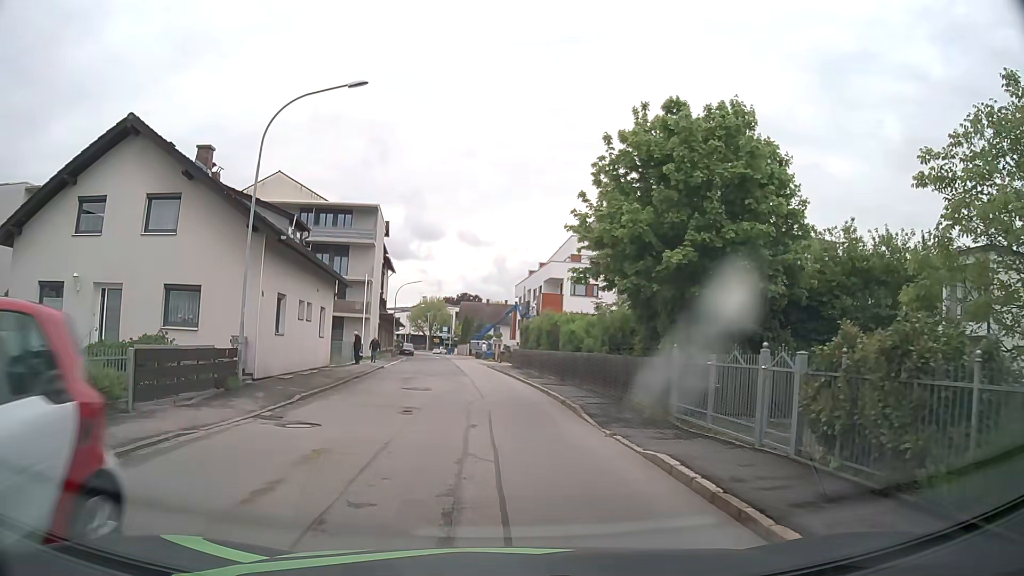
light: Day
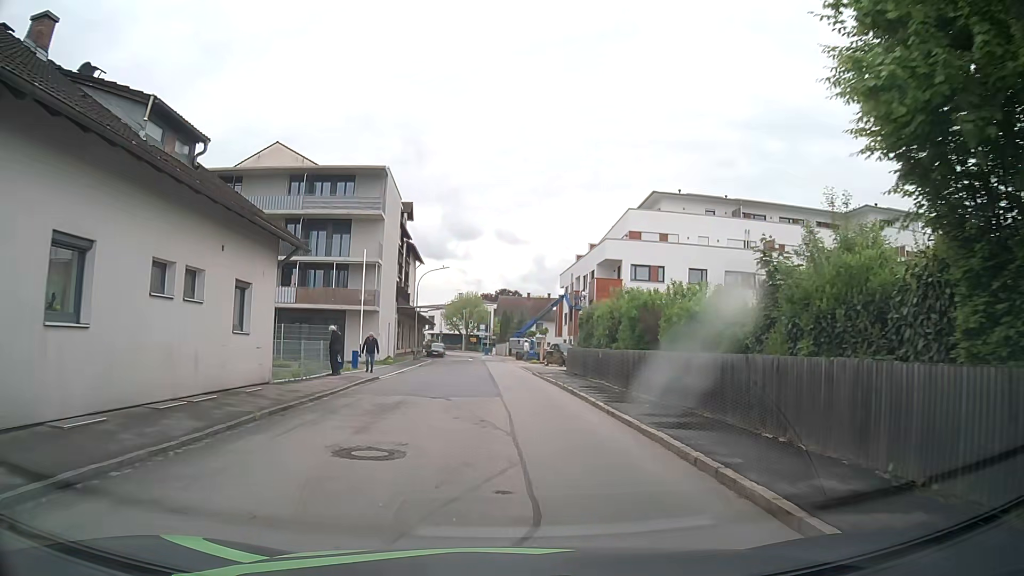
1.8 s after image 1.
(-0.2, +12.3) m; -2°
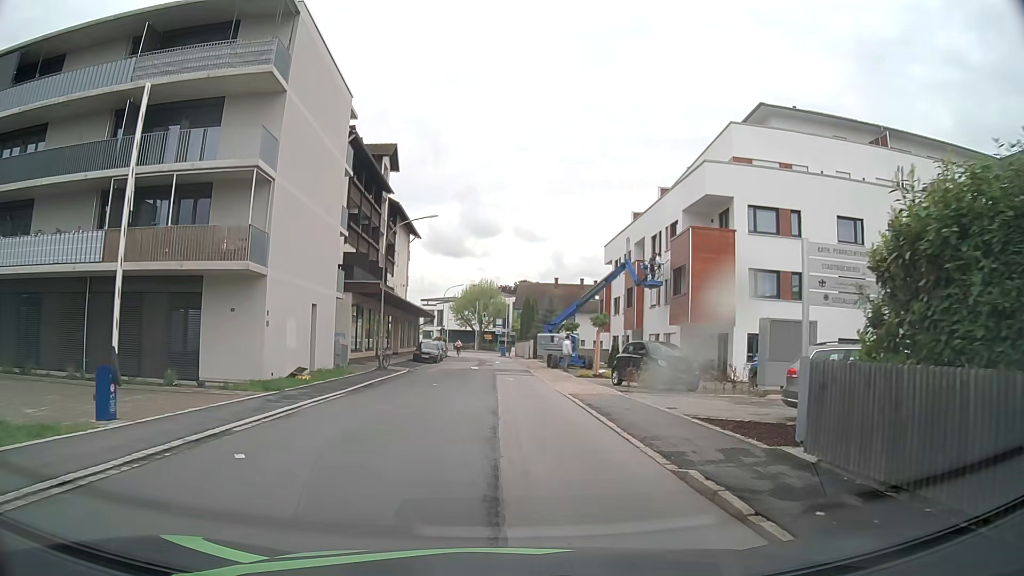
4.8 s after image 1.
(-0.5, +22.8) m; -2°
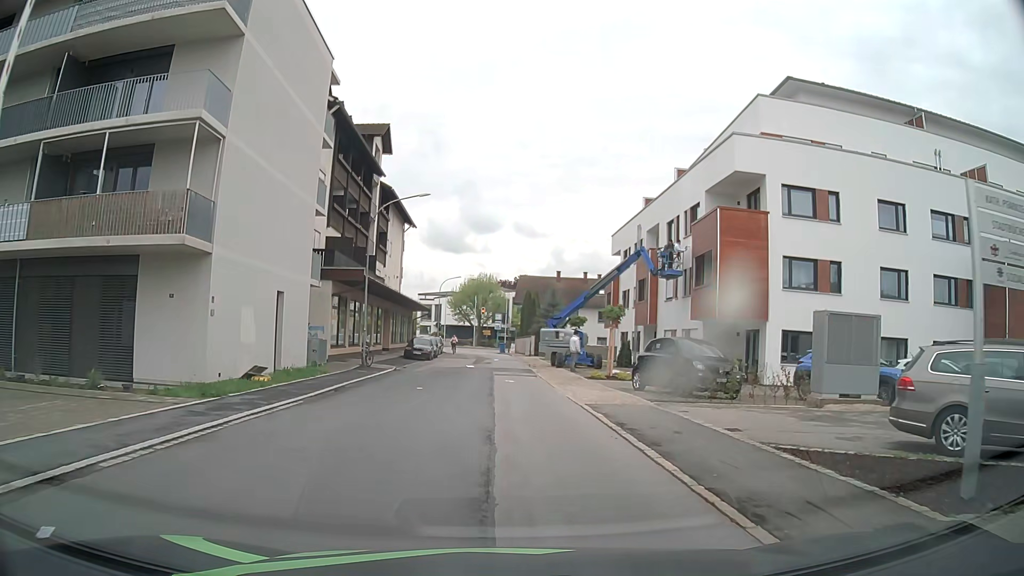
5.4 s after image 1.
(0.0, +3.9) m; 0°
